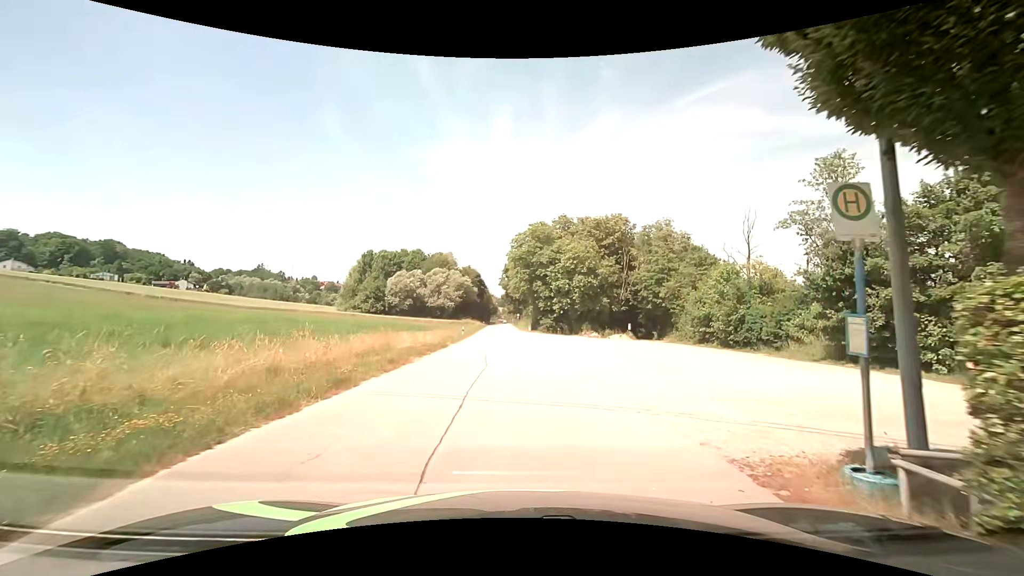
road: residential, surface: asphalt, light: Day
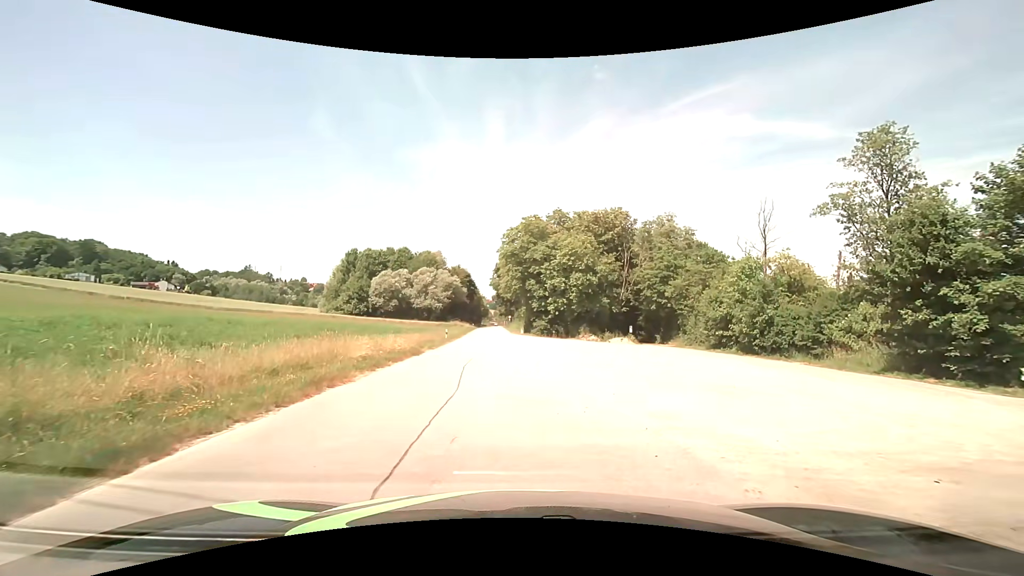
(0.0, +6.2) m; 0°
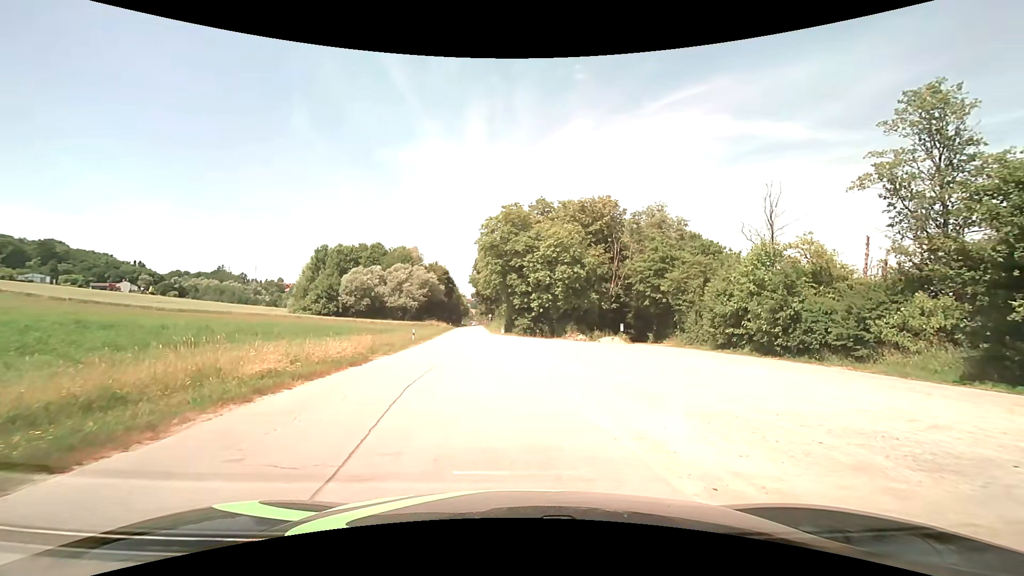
(+0.3, +6.3) m; +3°
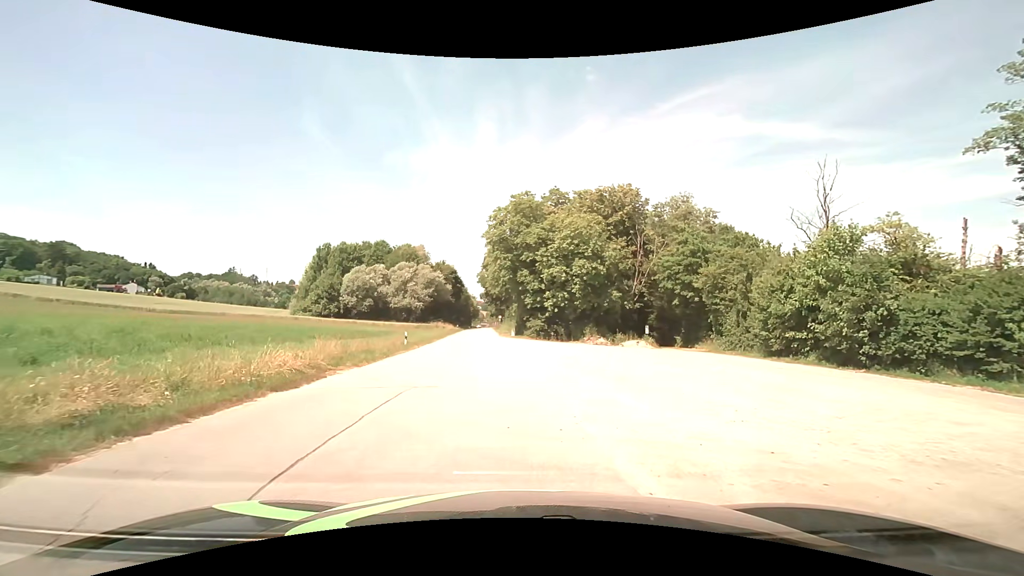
(0.0, +6.4) m; 0°
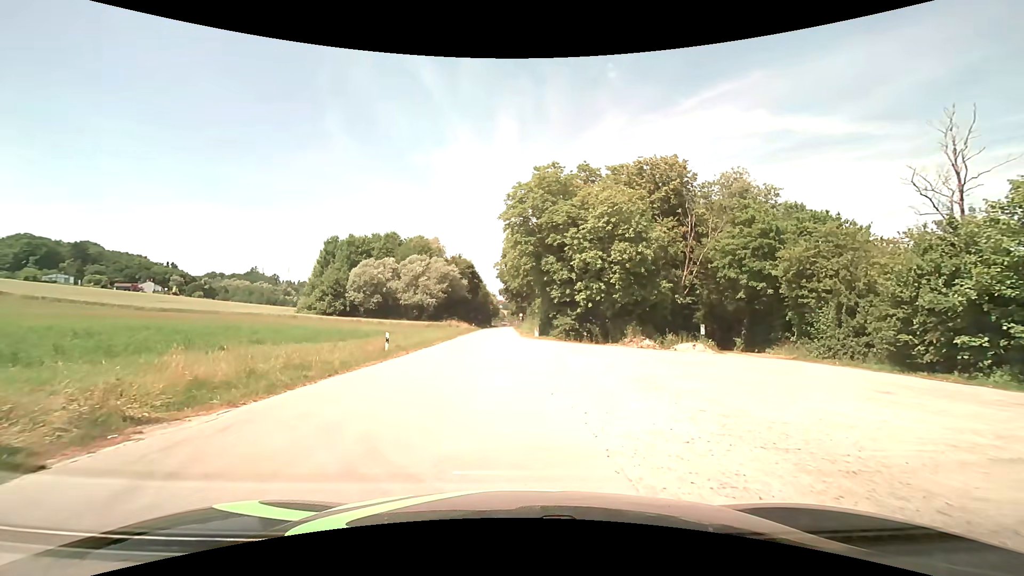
(-0.3, +9.7) m; -3°
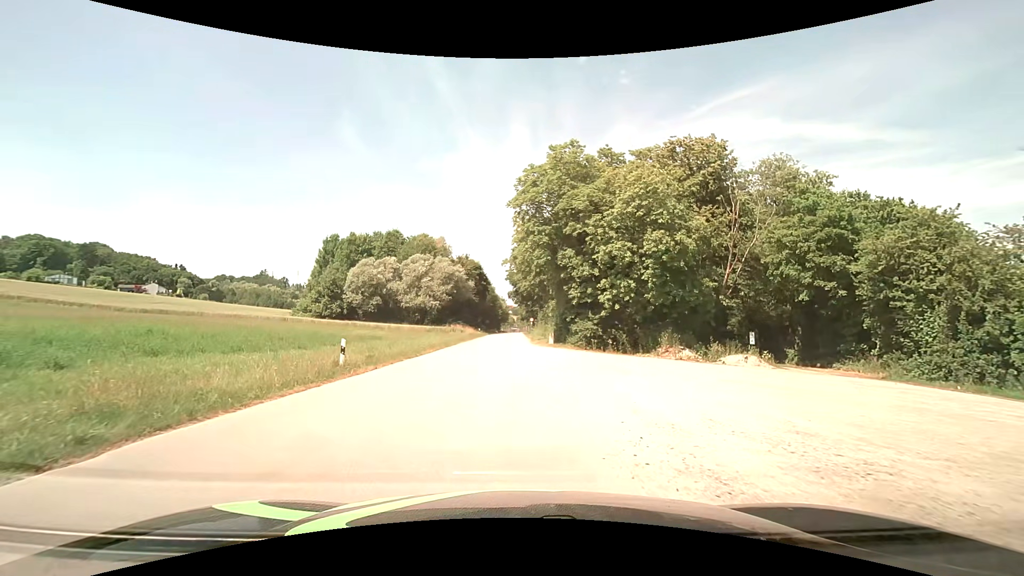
(-0.1, +7.1) m; -1°
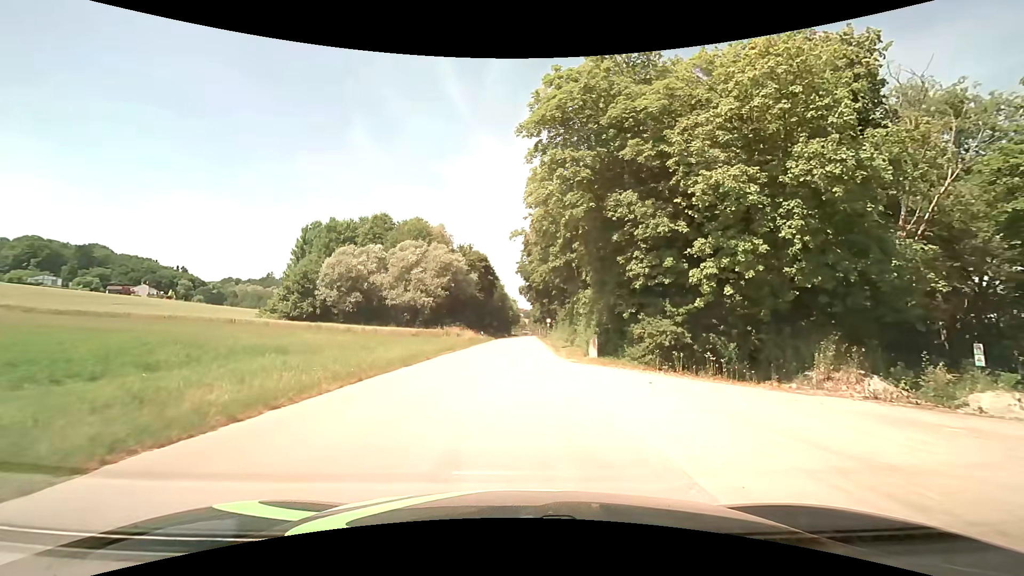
(-0.3, +16.6) m; -1°
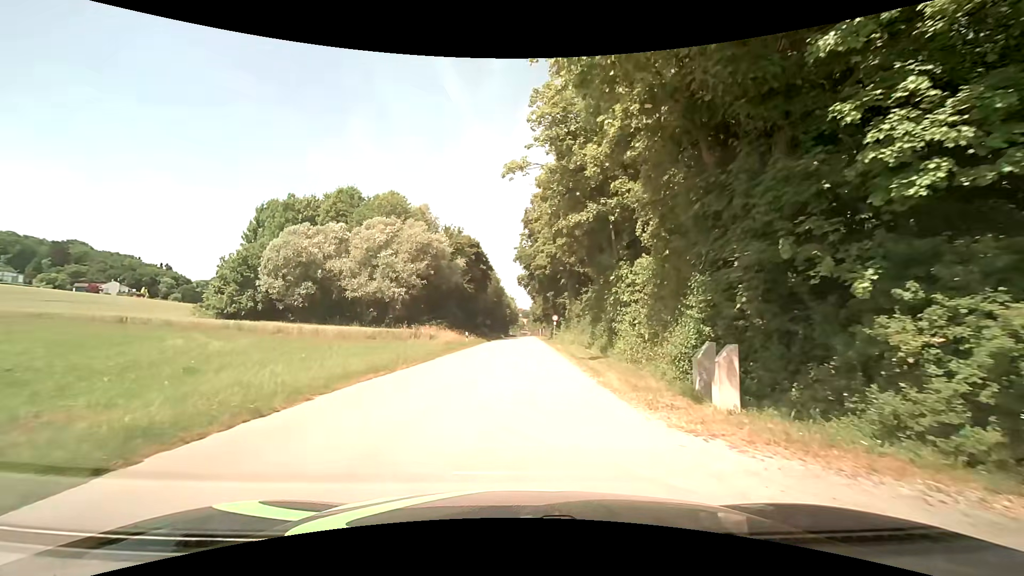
(0.0, +15.0) m; 0°
(0, +10) (0, +20) (0, +30) (+1, +40) (+1, +50) (+1, +60) (+1, +70) (+1, +80) (+2, +90) (+2, +100) m
